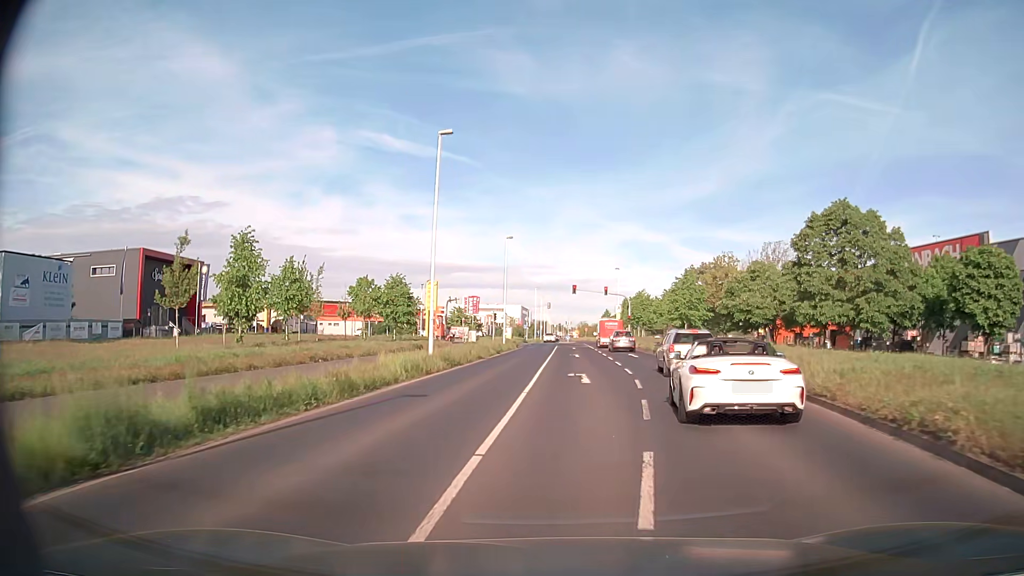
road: secondary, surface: asphalt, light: Day
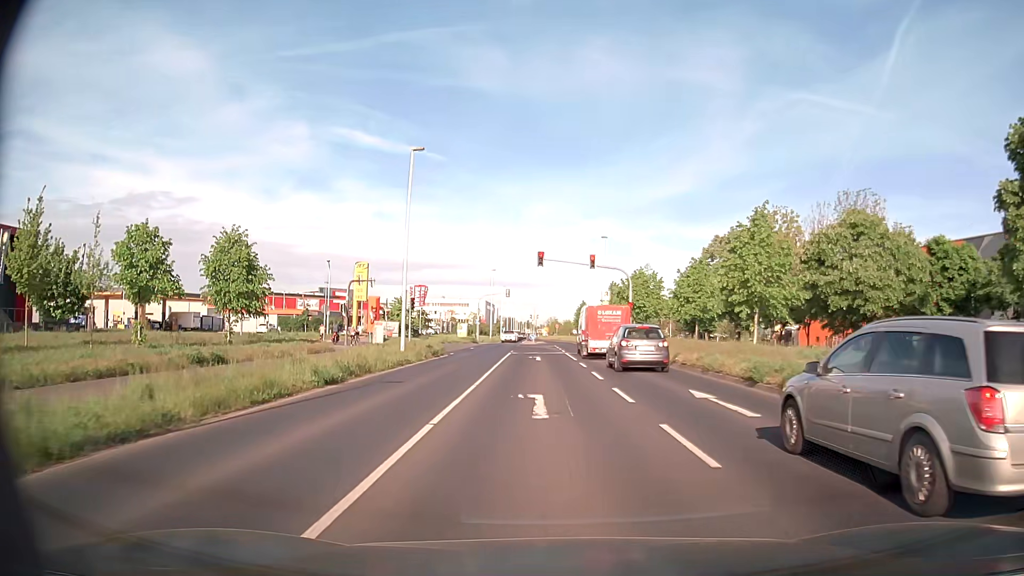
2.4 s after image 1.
(+1.0, +27.9) m; +3°
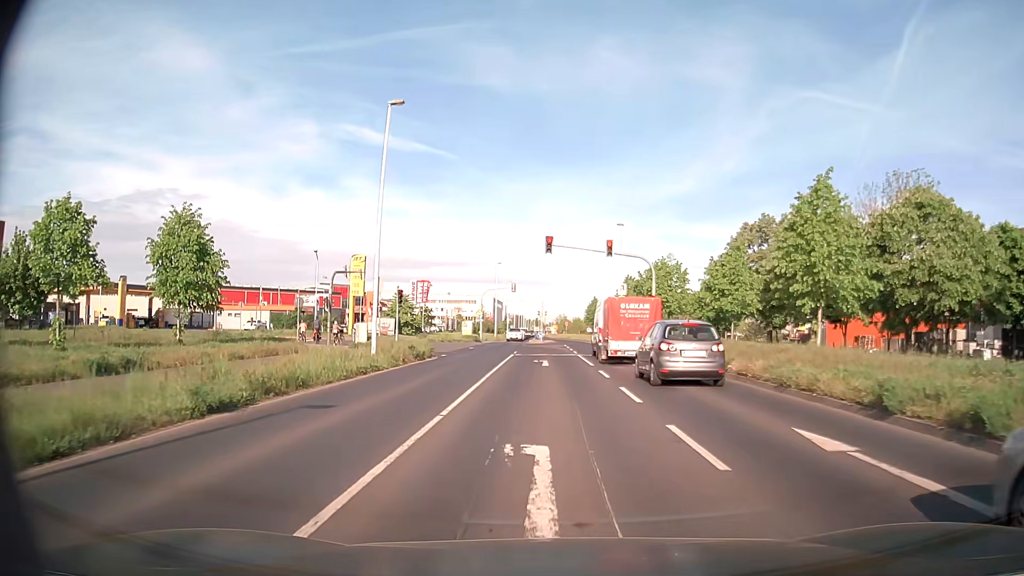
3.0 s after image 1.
(-0.1, +6.2) m; -1°
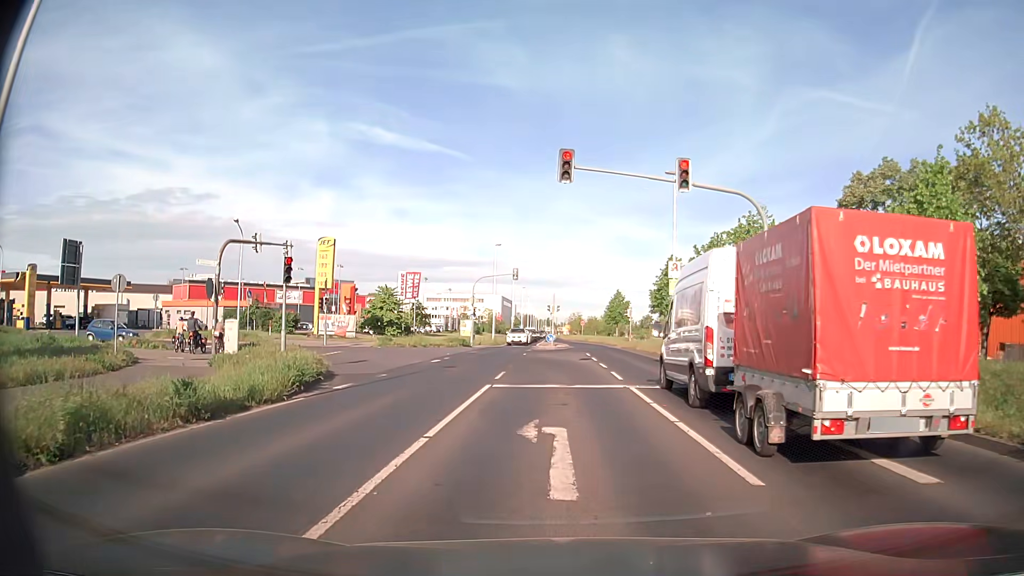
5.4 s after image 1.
(-0.2, +18.1) m; -1°
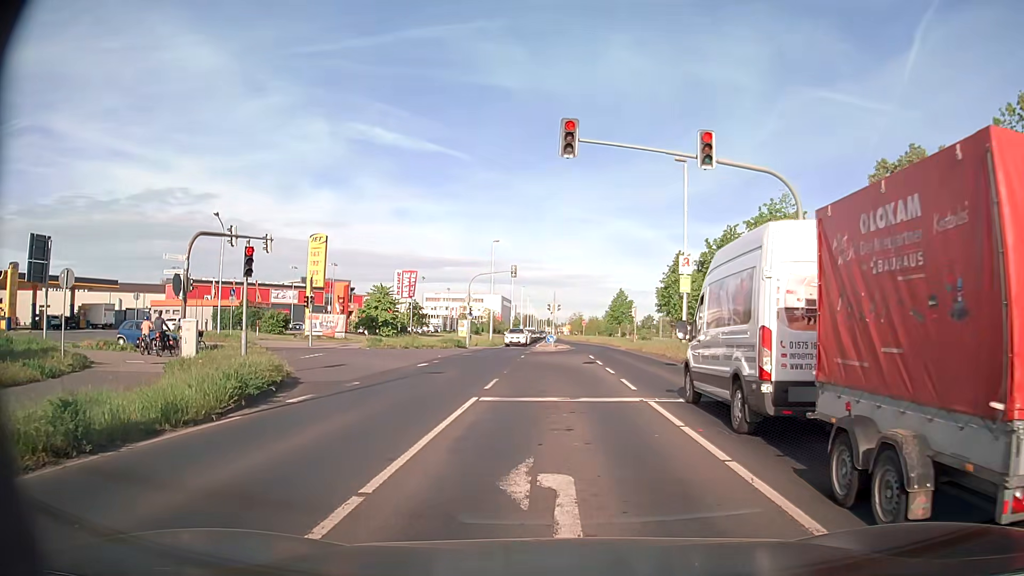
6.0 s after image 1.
(0.0, +2.8) m; 0°
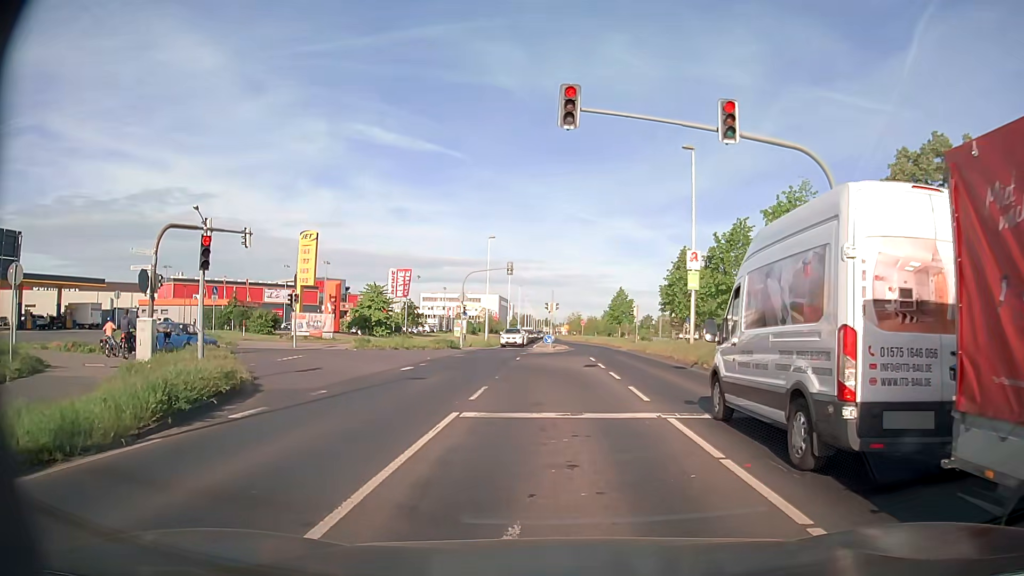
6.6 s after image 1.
(0.0, +2.3) m; 0°
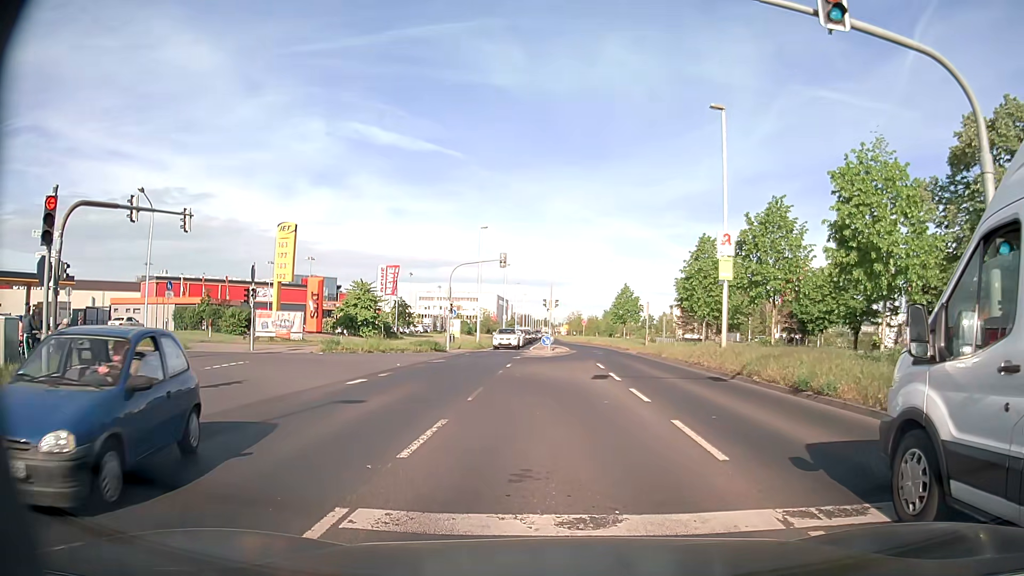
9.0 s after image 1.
(+0.1, +5.8) m; +1°
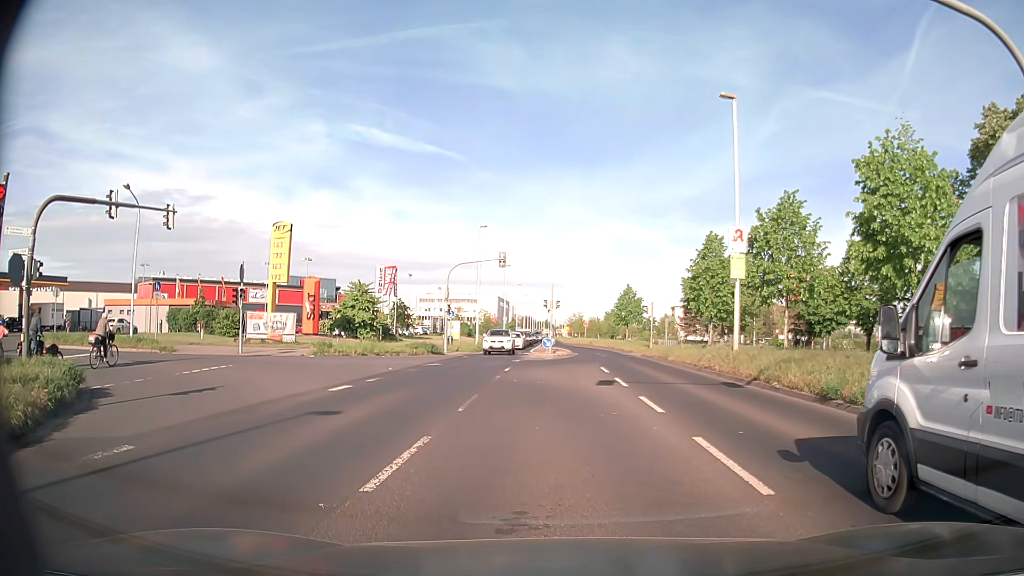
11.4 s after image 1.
(0.0, +1.5) m; 0°
(0, +10) (-3, +19) (-10, +26) (-20, +28) (-30, +27) (-40, +26) (-50, +25) (-60, +24) (-70, +23) (-80, +22) m
